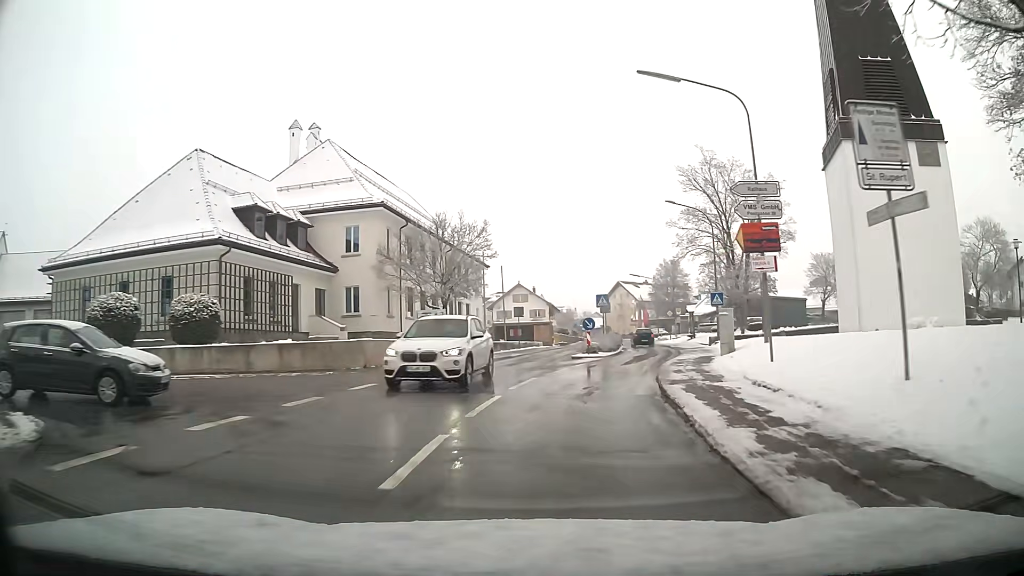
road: tertiary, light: Day
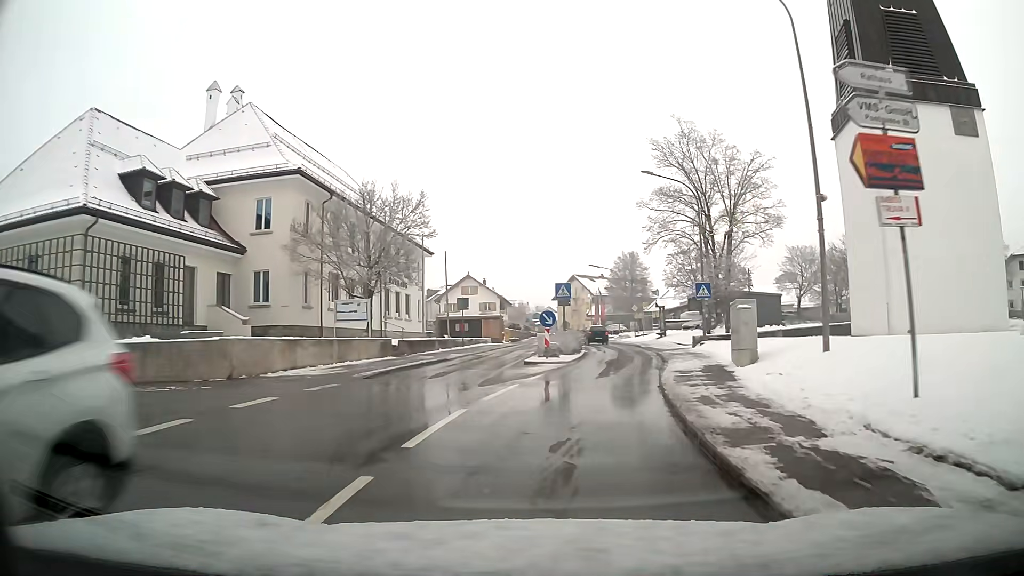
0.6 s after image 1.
(+0.3, +7.0) m; +4°
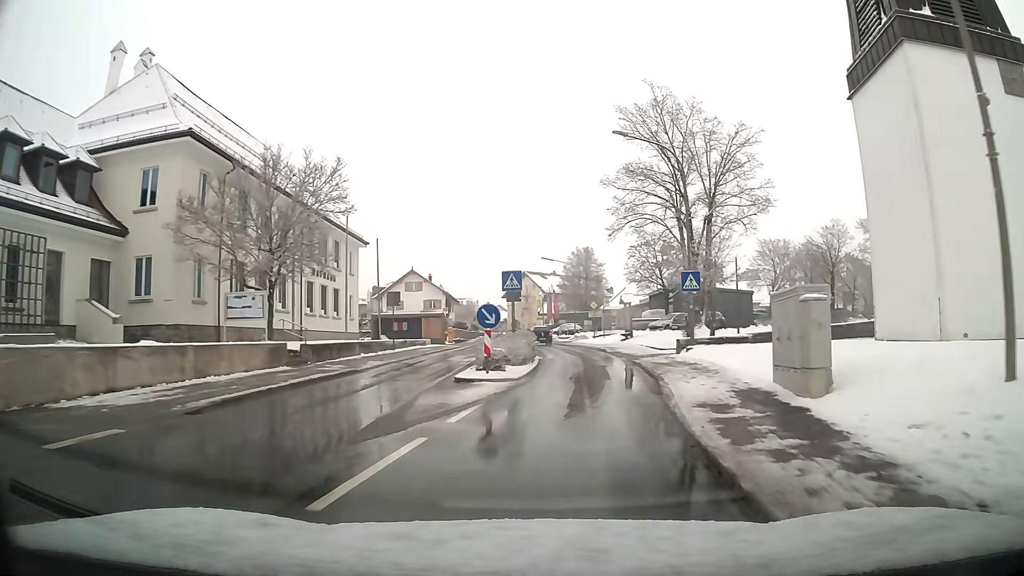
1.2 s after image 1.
(+0.2, +6.7) m; +4°
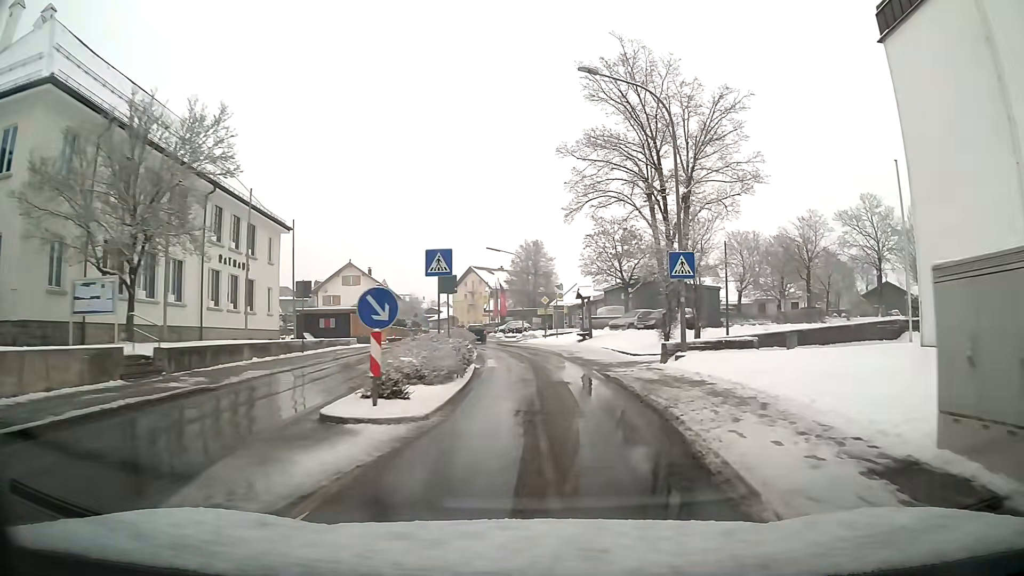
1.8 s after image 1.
(+0.2, +6.6) m; +4°
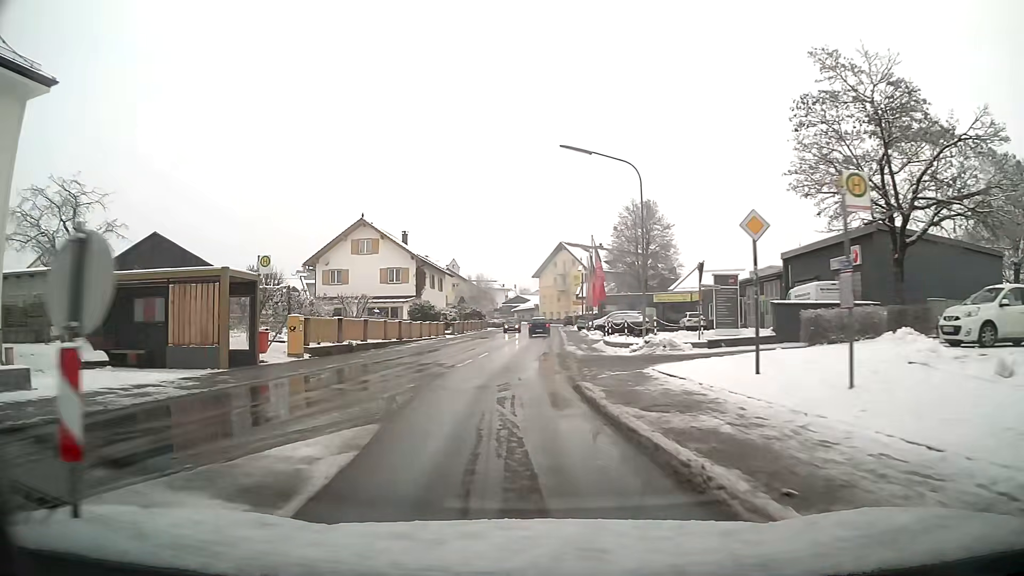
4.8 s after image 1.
(-2.7, +33.4) m; -11°
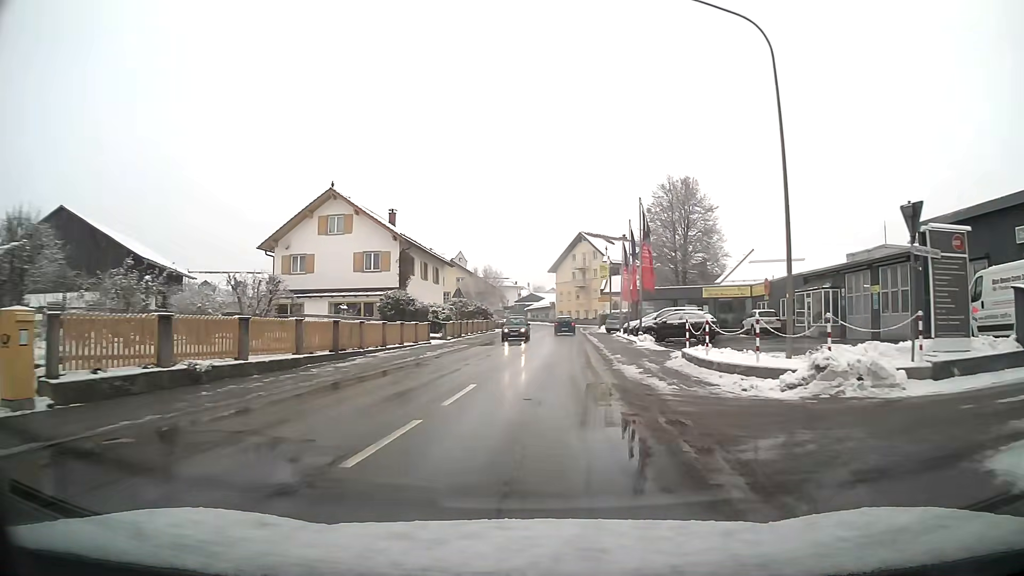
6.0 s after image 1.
(0.0, +13.9) m; 0°
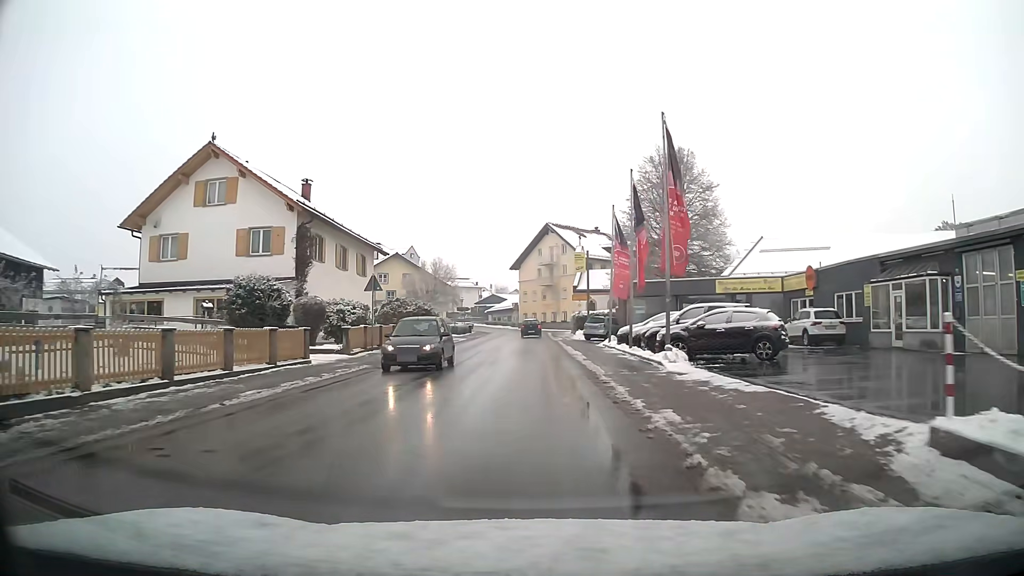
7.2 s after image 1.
(+0.4, +13.7) m; +2°
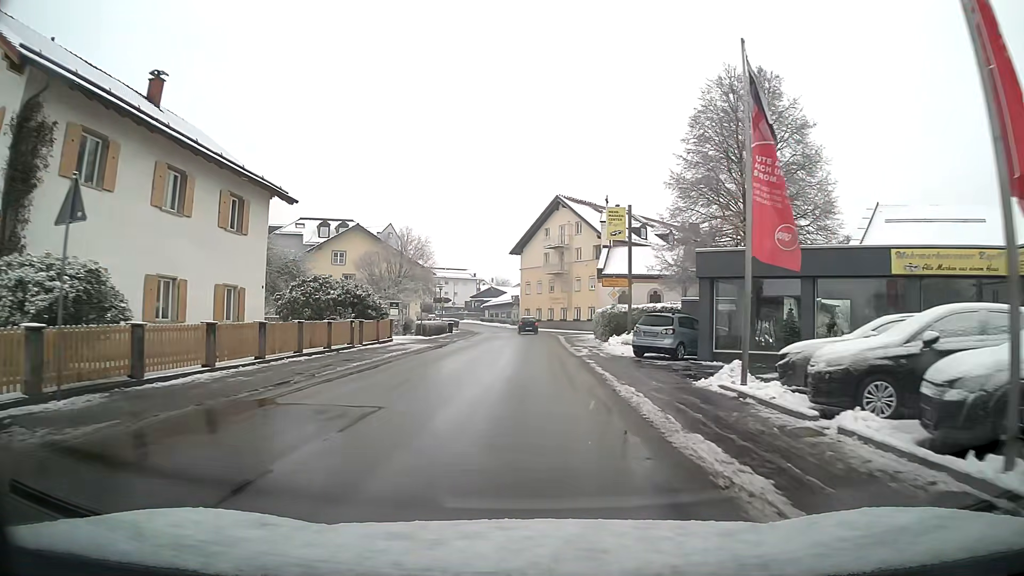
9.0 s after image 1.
(0.0, +20.1) m; 0°
